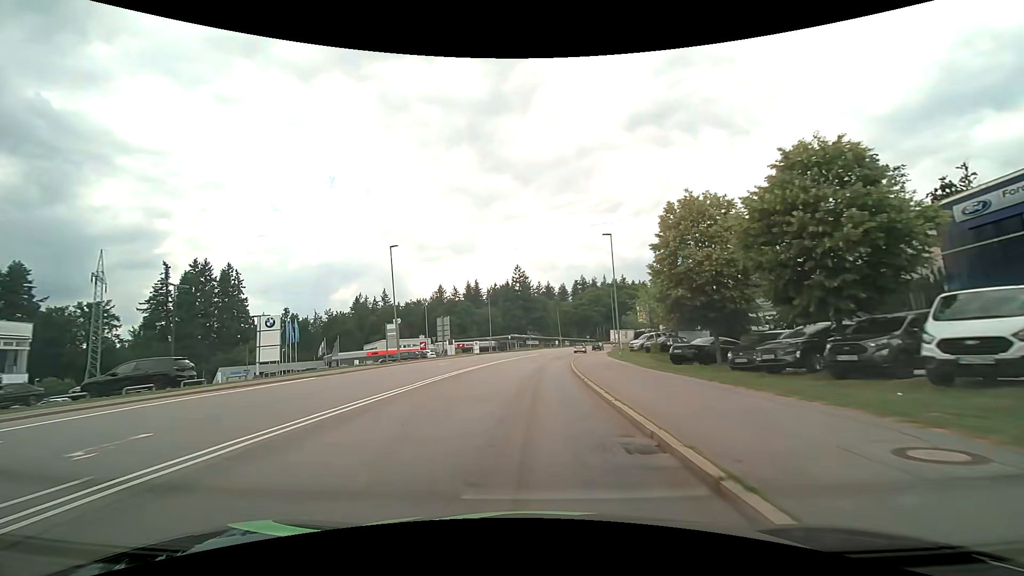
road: secondary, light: Day
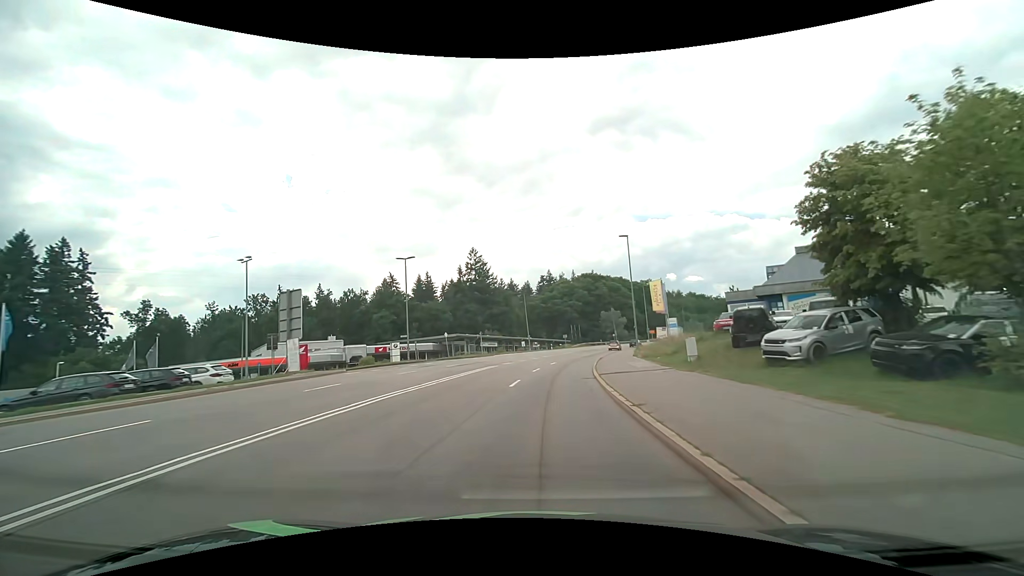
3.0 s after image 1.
(+1.1, +38.4) m; +4°
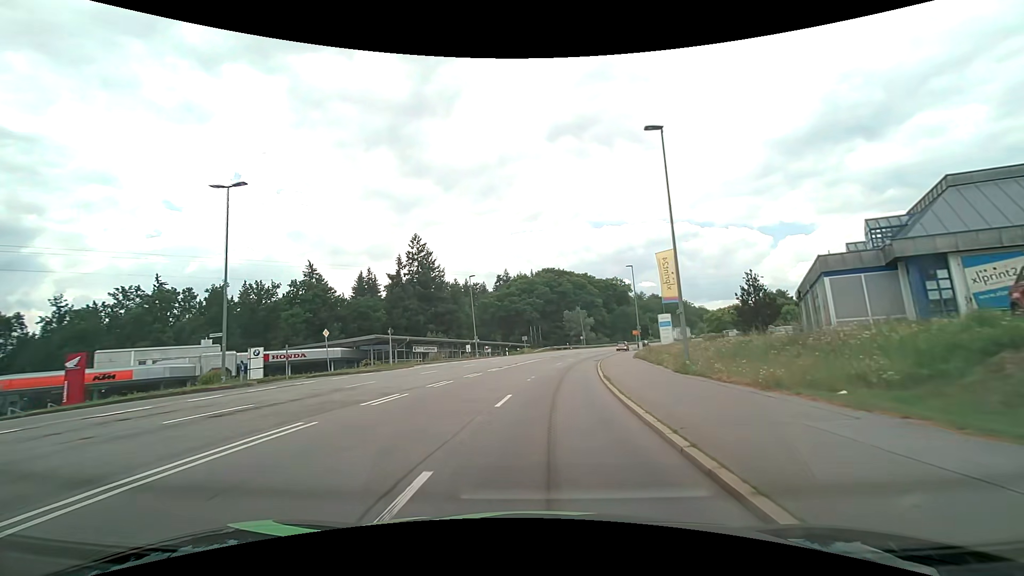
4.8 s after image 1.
(+0.9, +23.0) m; +5°
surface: asphalt
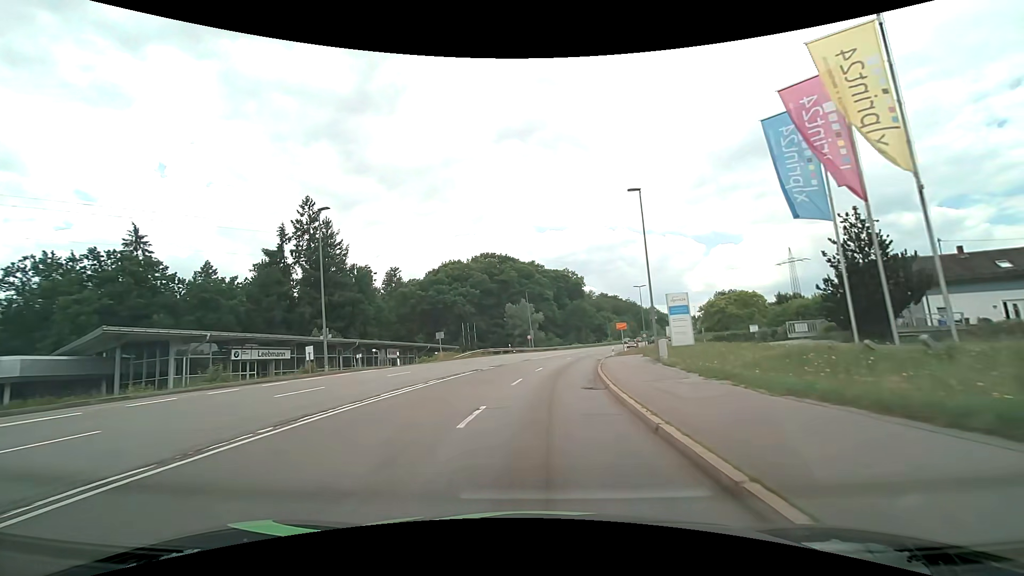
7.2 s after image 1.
(+1.8, +30.4) m; +7°
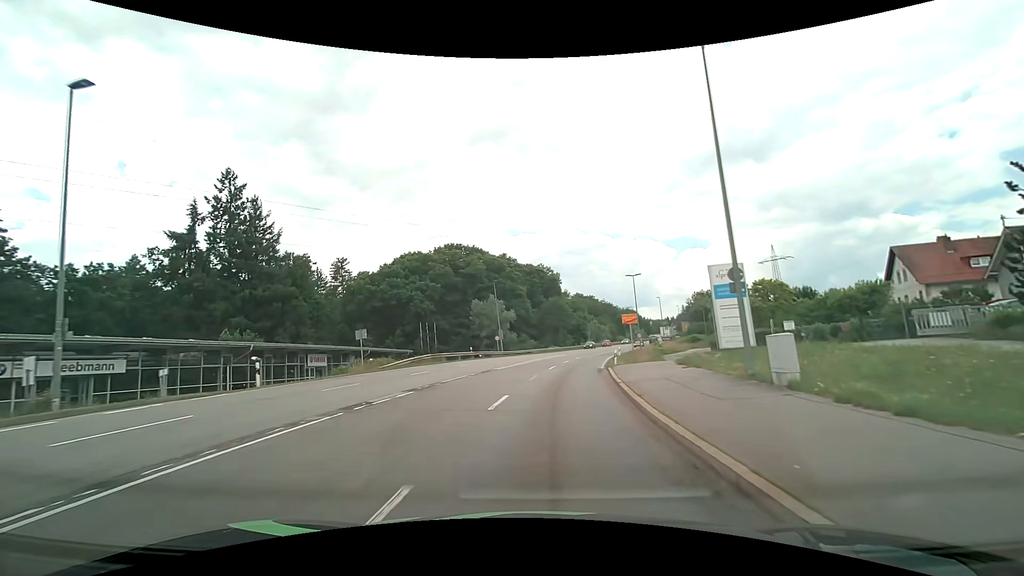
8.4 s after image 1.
(+0.3, +15.2) m; +3°
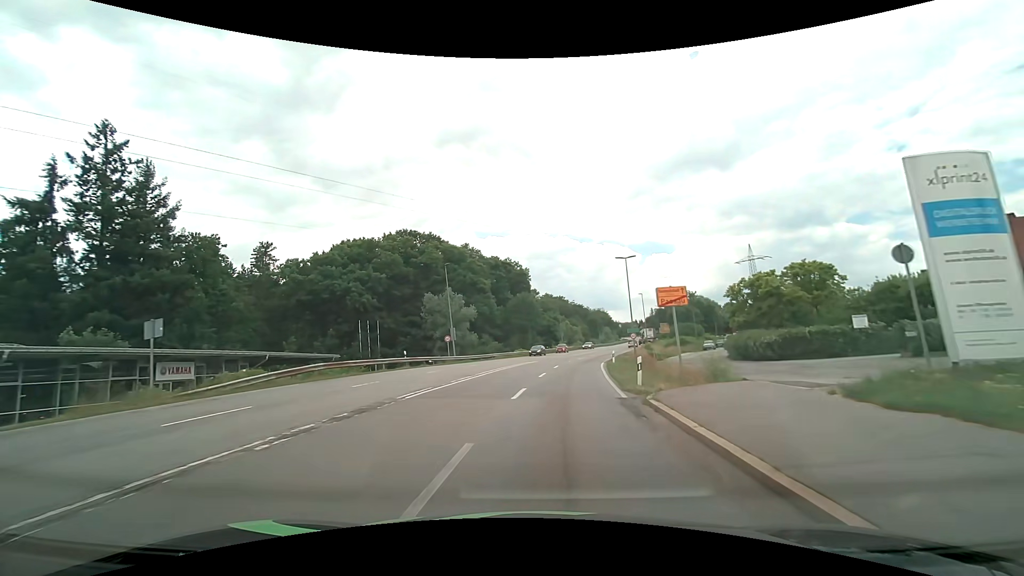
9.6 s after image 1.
(+0.4, +15.2) m; +4°
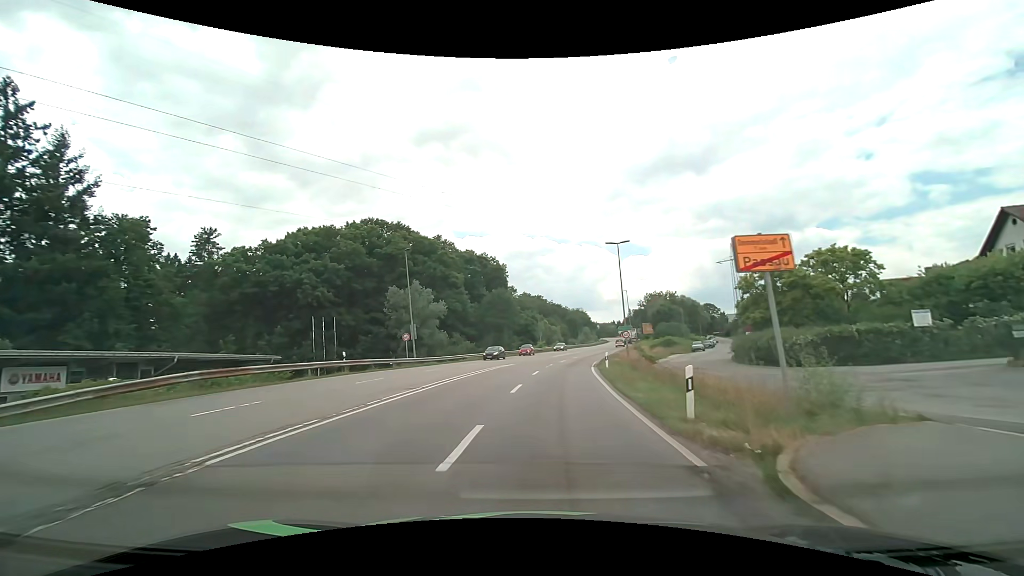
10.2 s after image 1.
(+0.1, +7.5) m; +2°
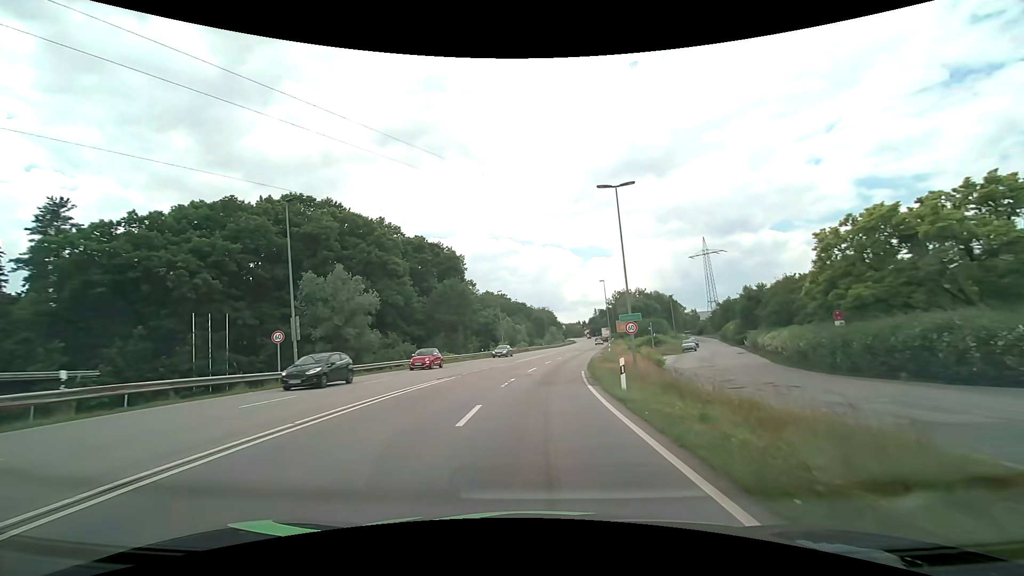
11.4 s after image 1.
(+0.7, +15.1) m; +4°
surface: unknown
(0, +10) (+1, +20) (+2, +30) (+3, +40) (+4, +50) (+6, +60) (+7, +70) (+9, +79) (+11, +89) (+13, +99) m
